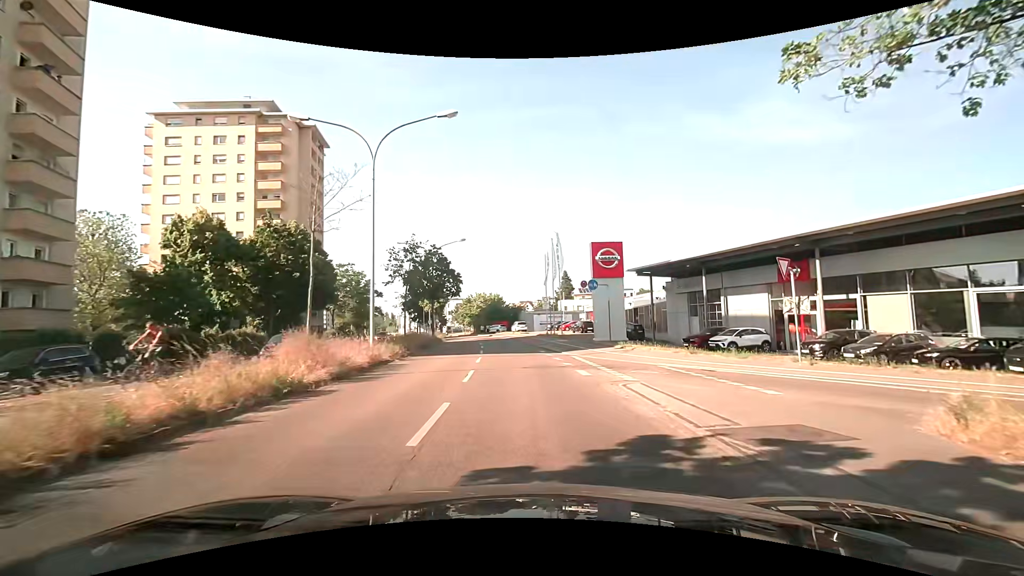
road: secondary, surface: asphalt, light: Day
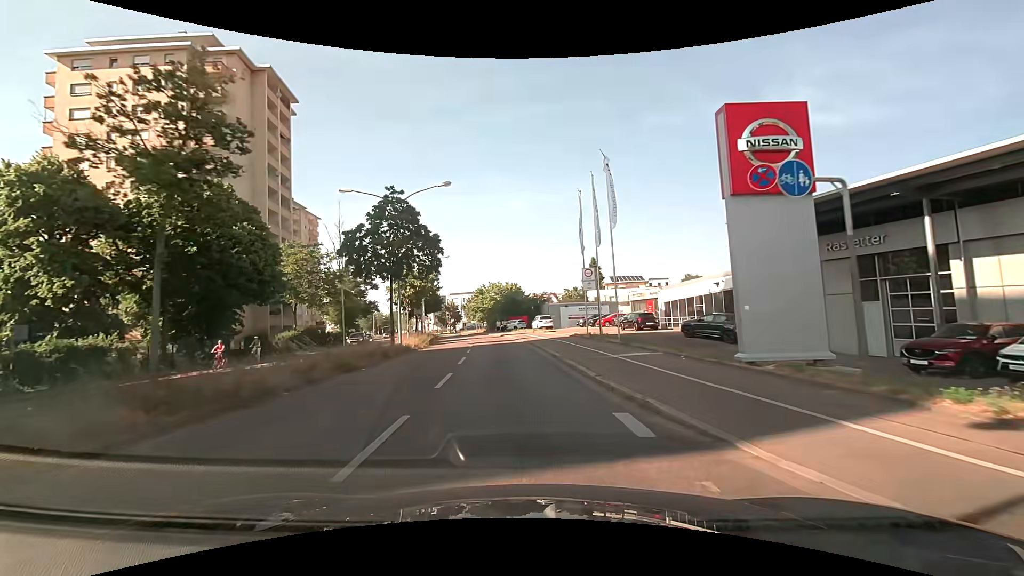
(-0.3, +19.3) m; -3°
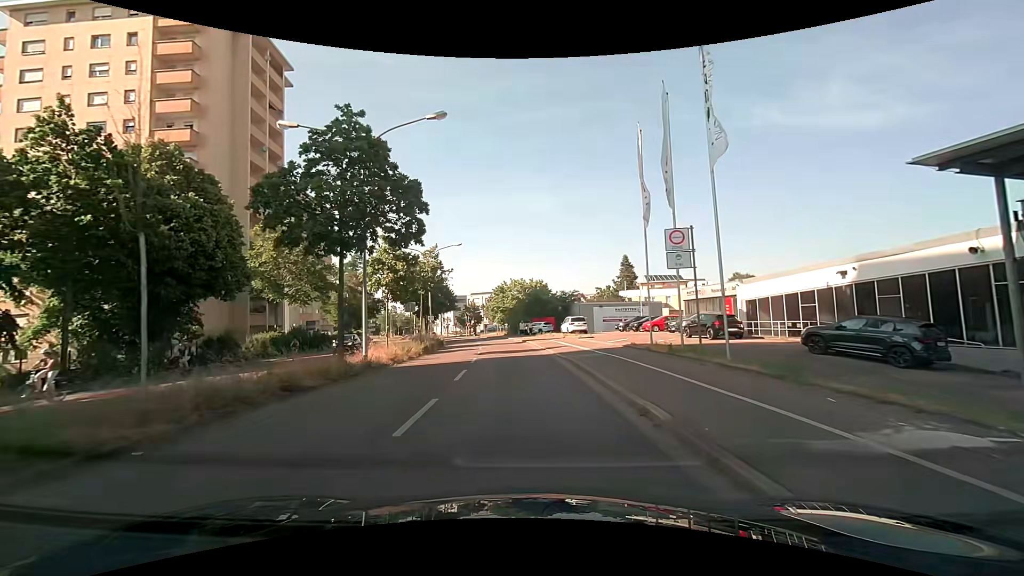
(-0.2, +10.4) m; -2°
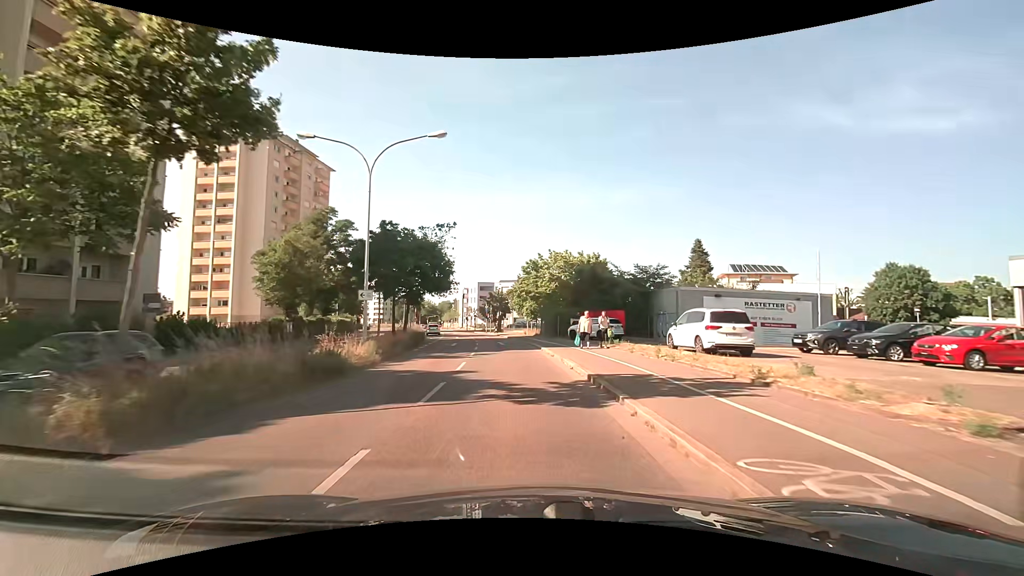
(-1.2, +28.0) m; -4°
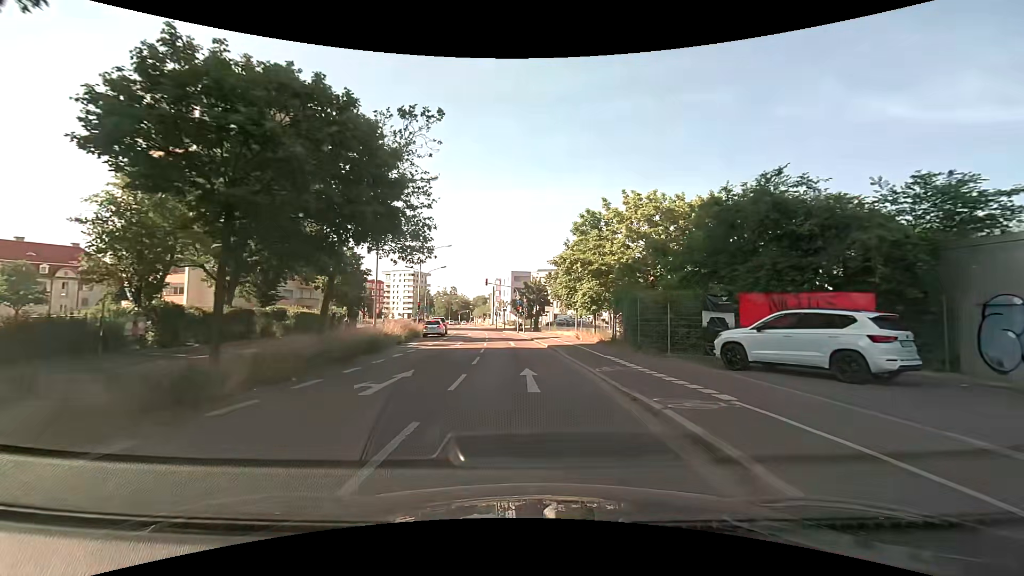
(-0.8, +22.9) m; -4°
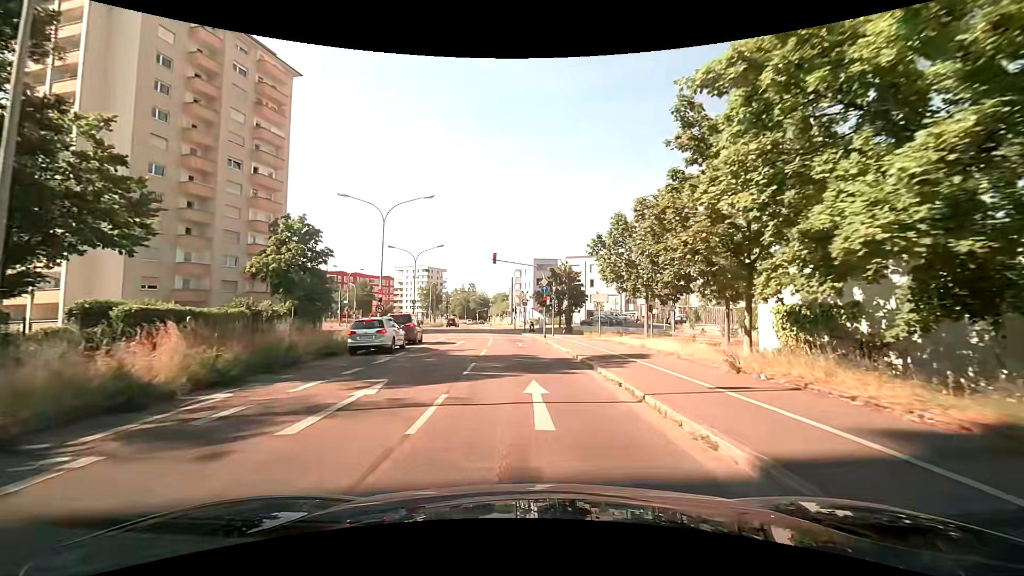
(-0.7, +21.9) m; -3°
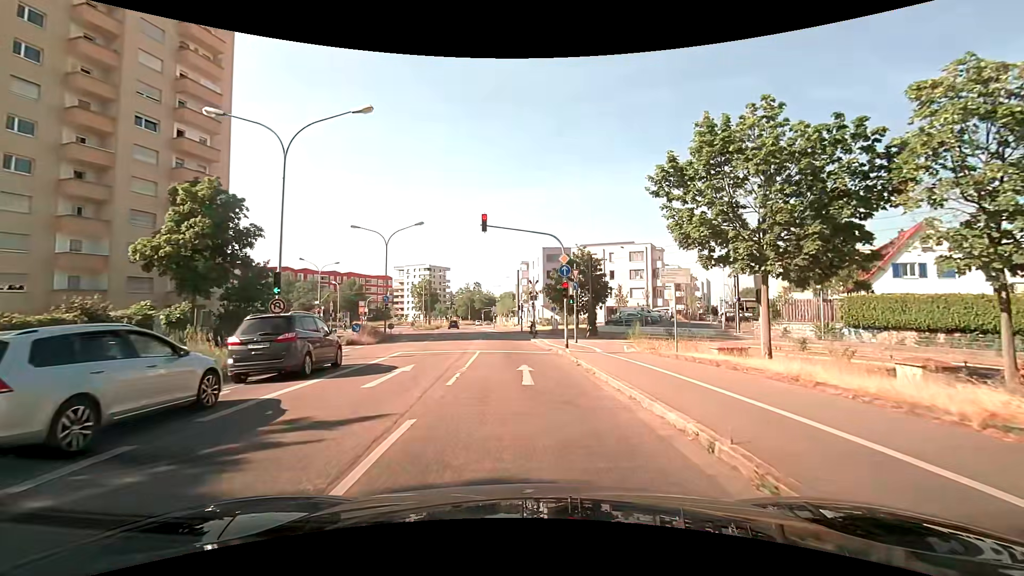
(0.0, +14.4) m; -1°
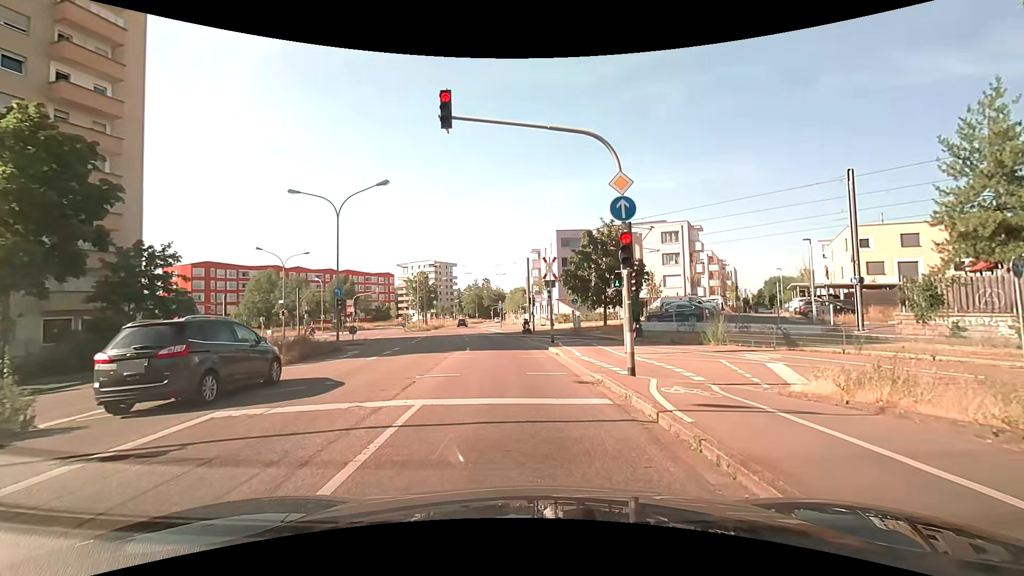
(0.0, +12.8) m; -1°
